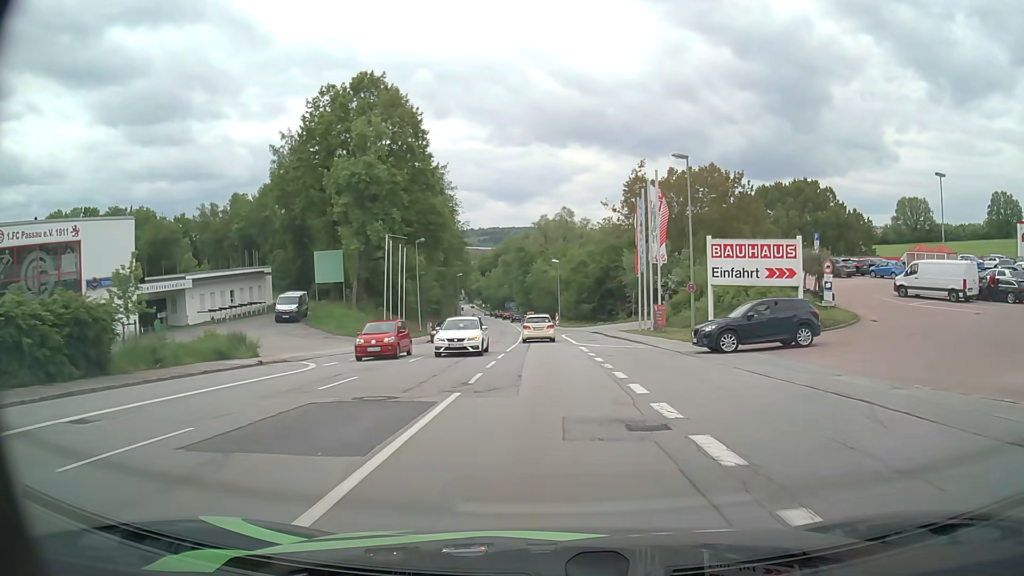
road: tertiary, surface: asphalt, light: Day
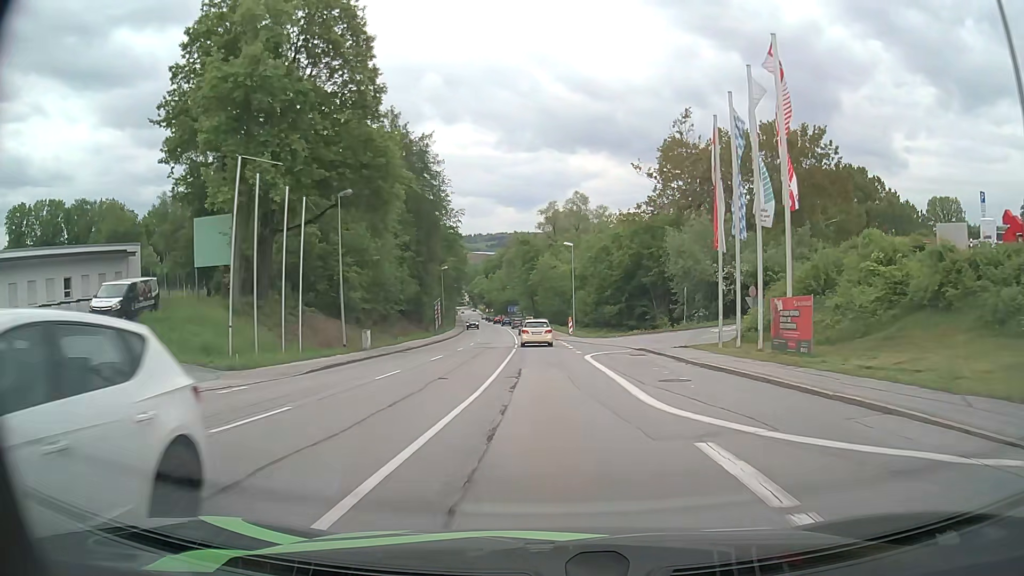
(-0.2, +23.8) m; -1°
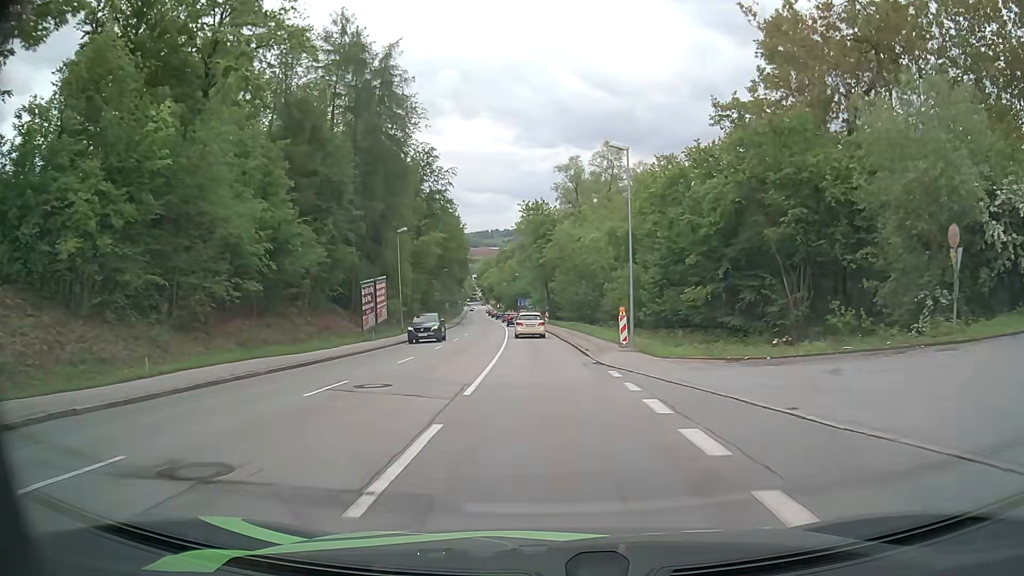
(-0.3, +32.5) m; -1°
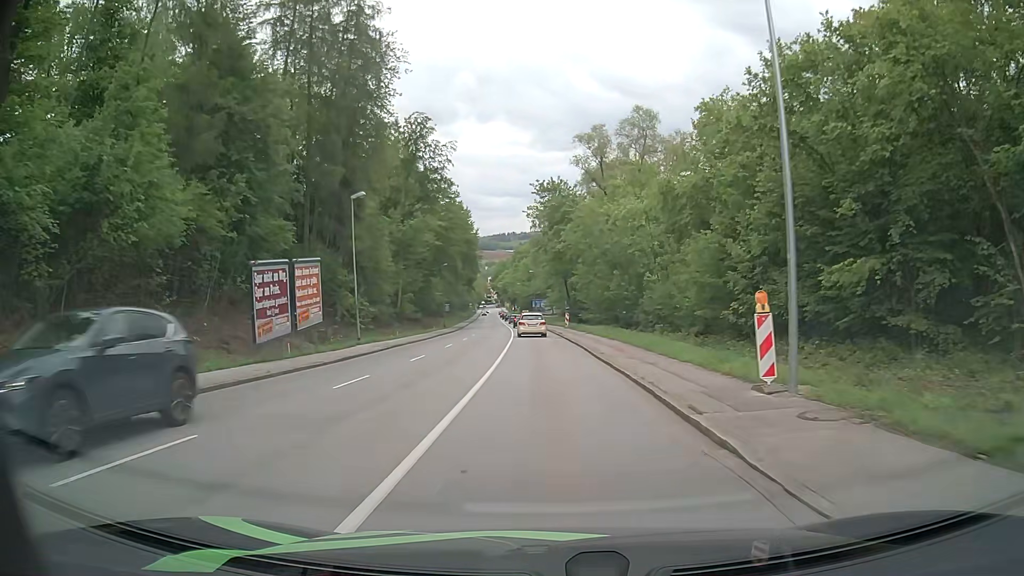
(-0.2, +16.4) m; -2°
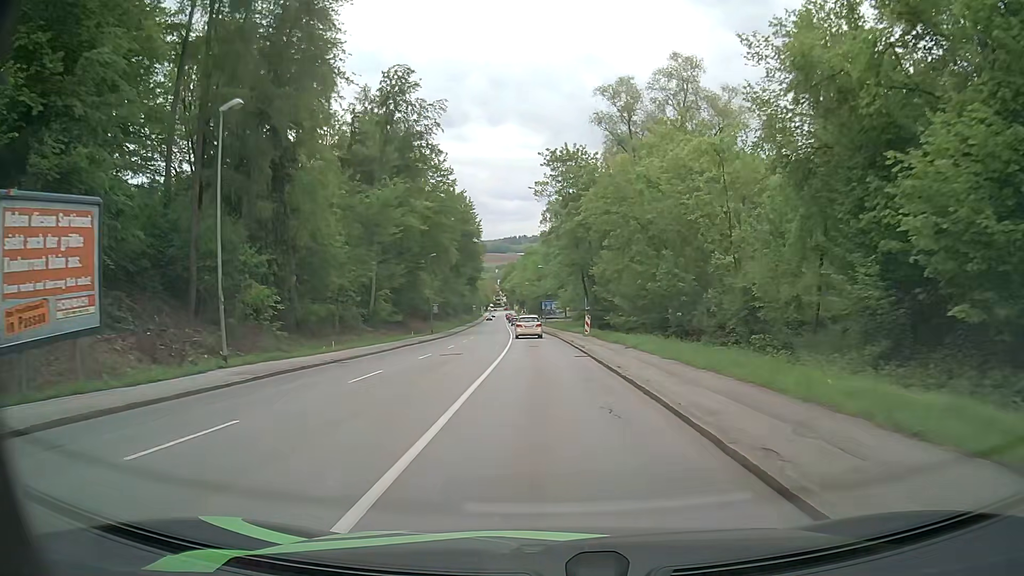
(-0.1, +16.7) m; 0°
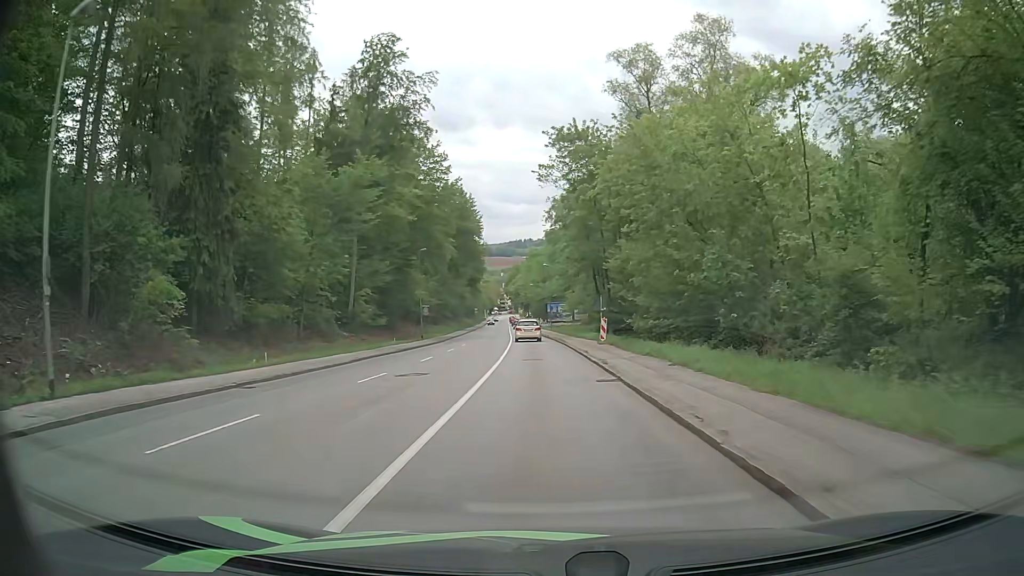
(-0.1, +8.5) m; -1°
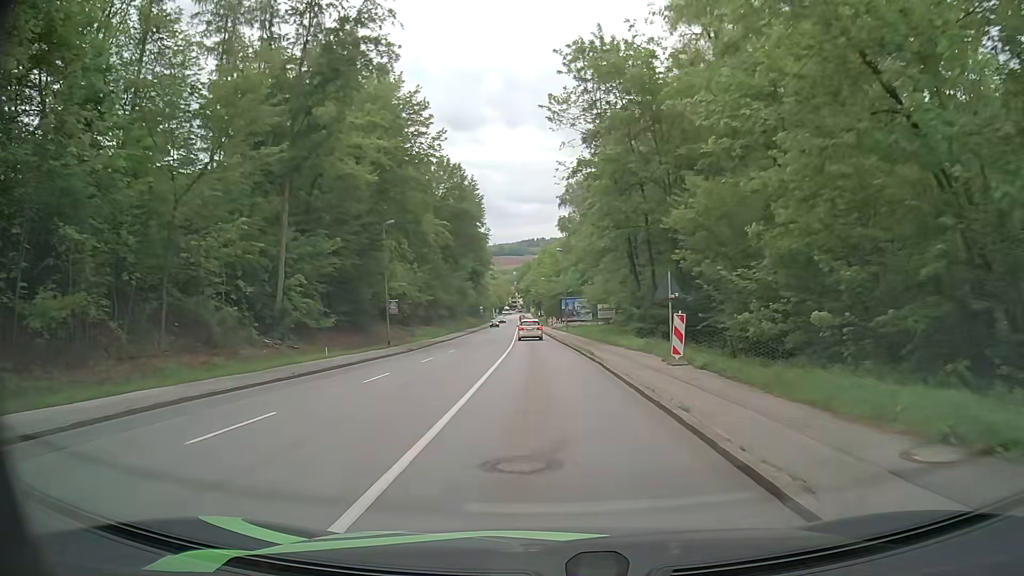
(-0.1, +17.3) m; -1°
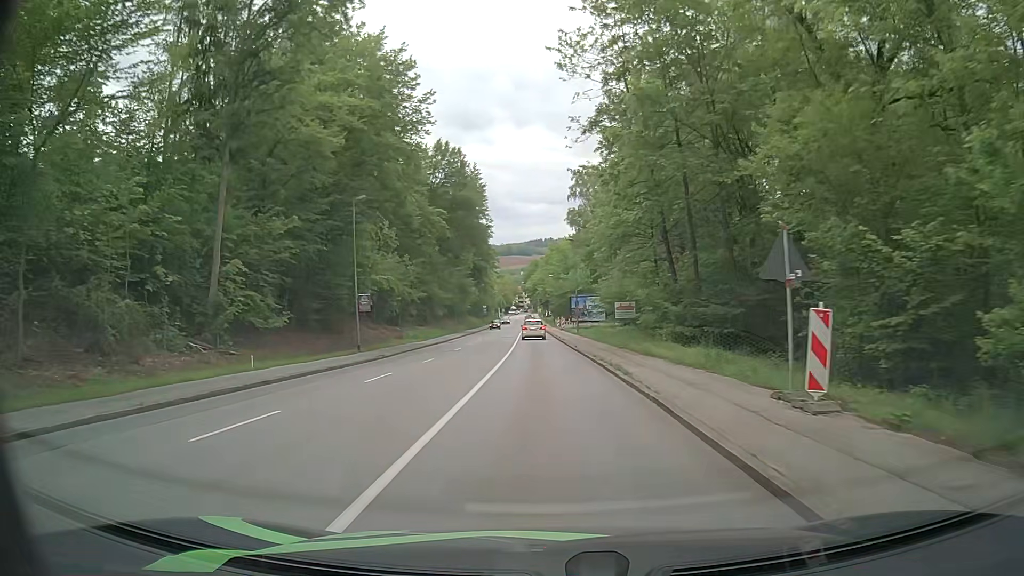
(-0.1, +8.8) m; -1°
(0, +10) (0, +20) (0, +30) (-1, +40) (-1, +50) (-1, +60) (-2, +70) (-2, +80) (-2, +90) (-3, +100) m
